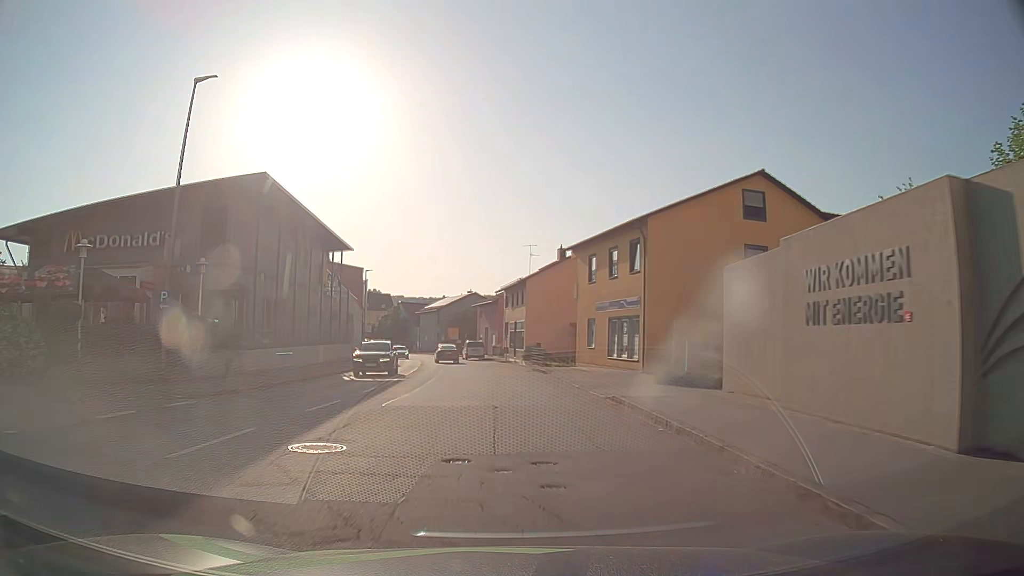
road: tertiary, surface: asphalt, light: Day
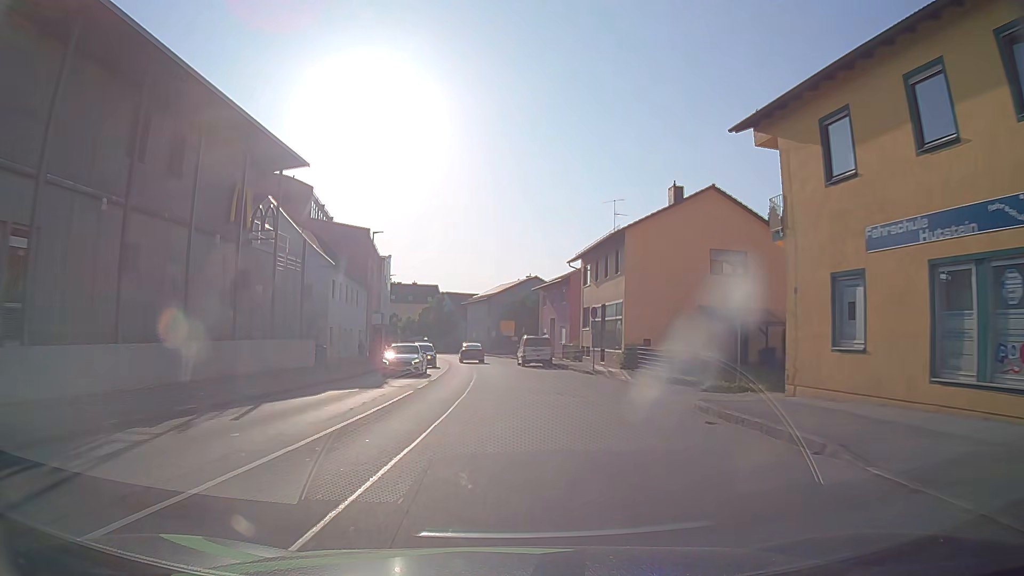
(-1.2, +24.6) m; -5°
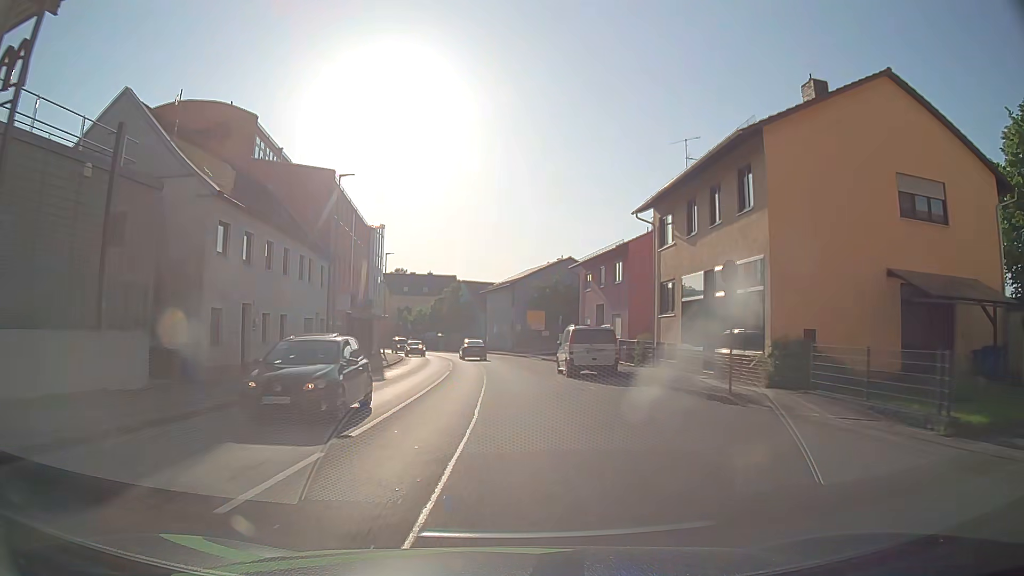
(-0.3, +16.7) m; -2°
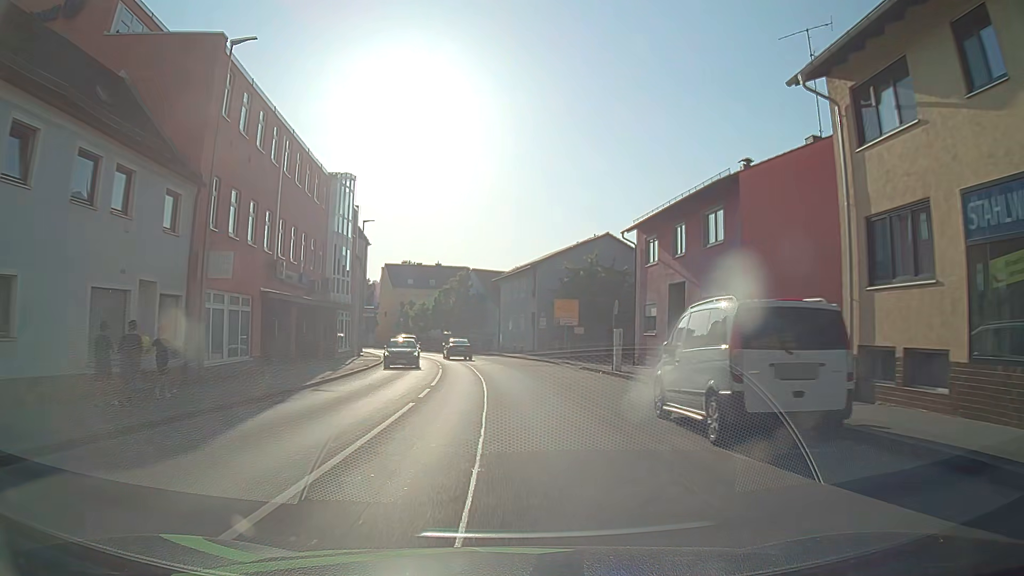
(-0.2, +16.3) m; -2°
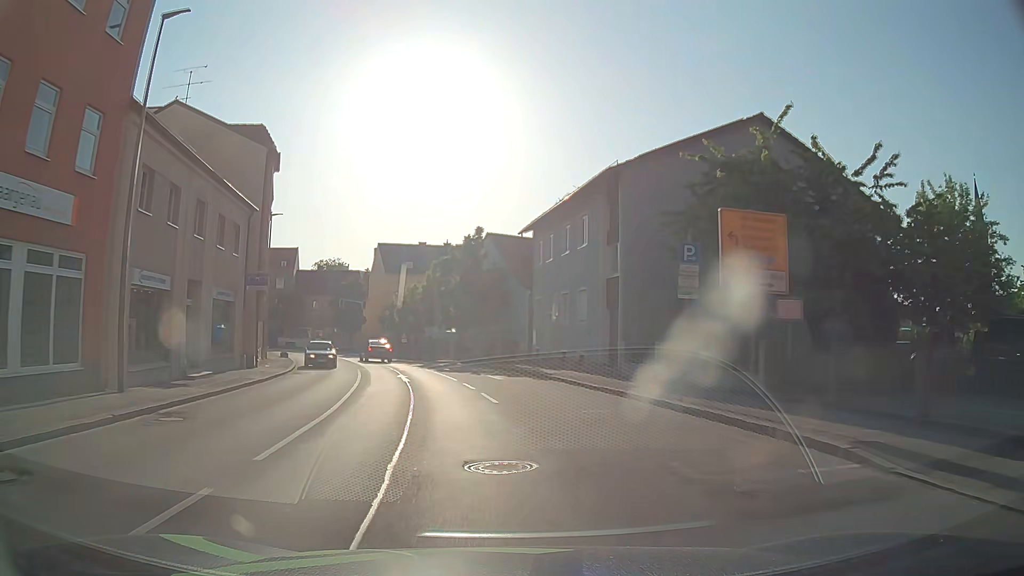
(-0.4, +31.4) m; -1°
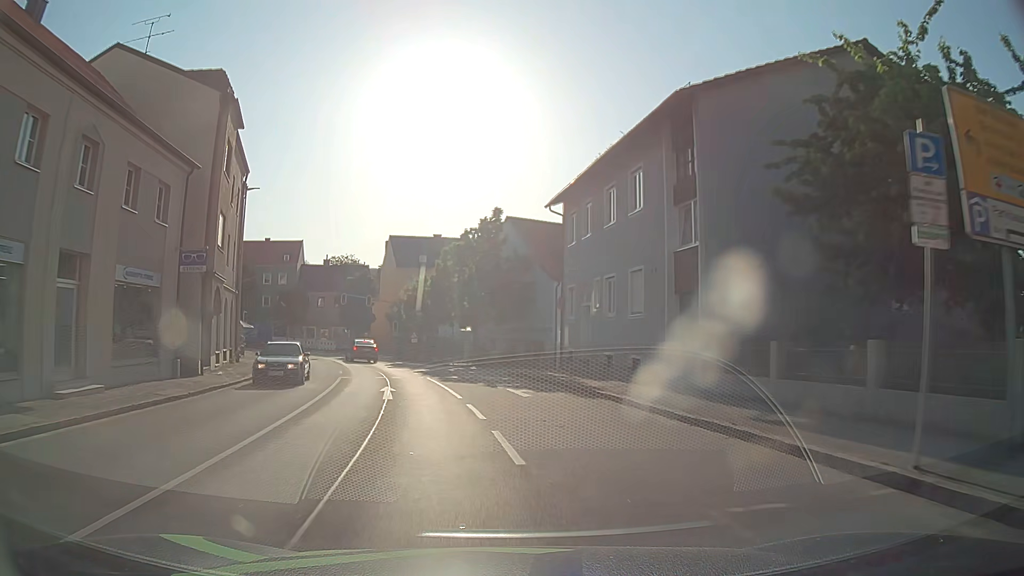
(-0.1, +7.8) m; -2°
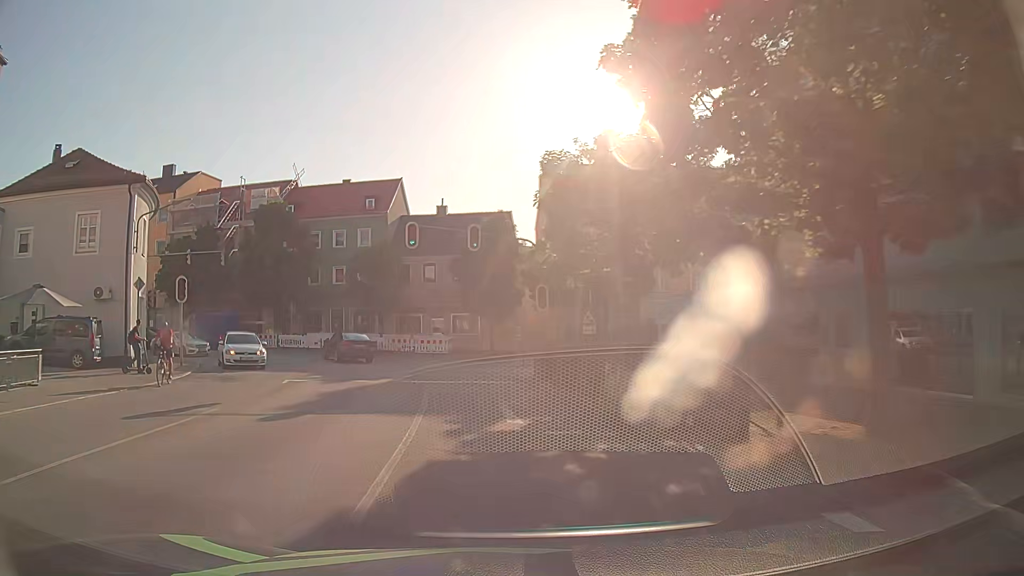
(-4.1, +36.8) m; -15°
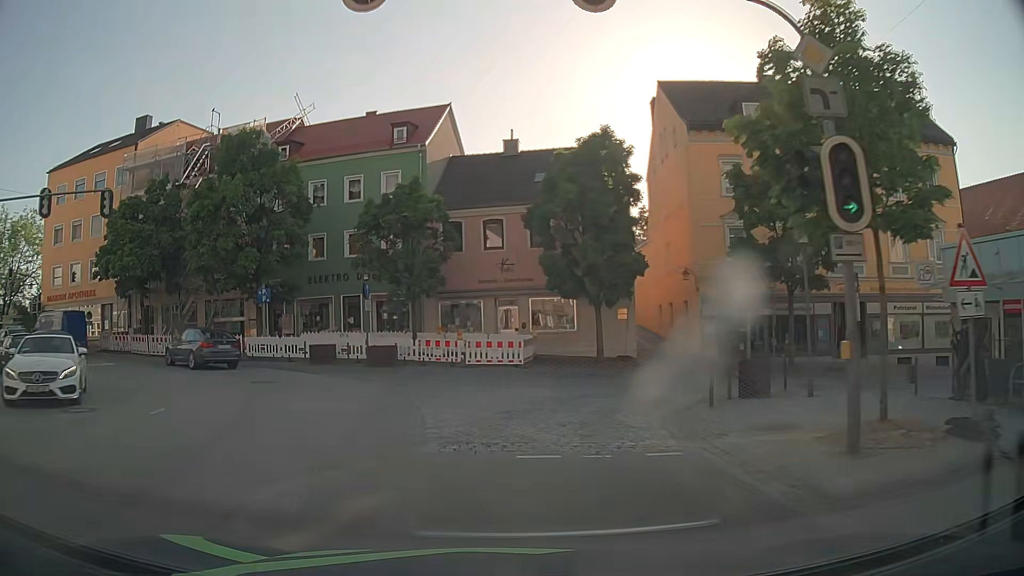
(-1.2, +19.4) m; -7°
(0, +10) (+4, +19) (+13, +23) (+23, +24) (+33, +25) (+43, +25) (+53, +27) (+63, +28) (+73, +29) (+82, +30) m
